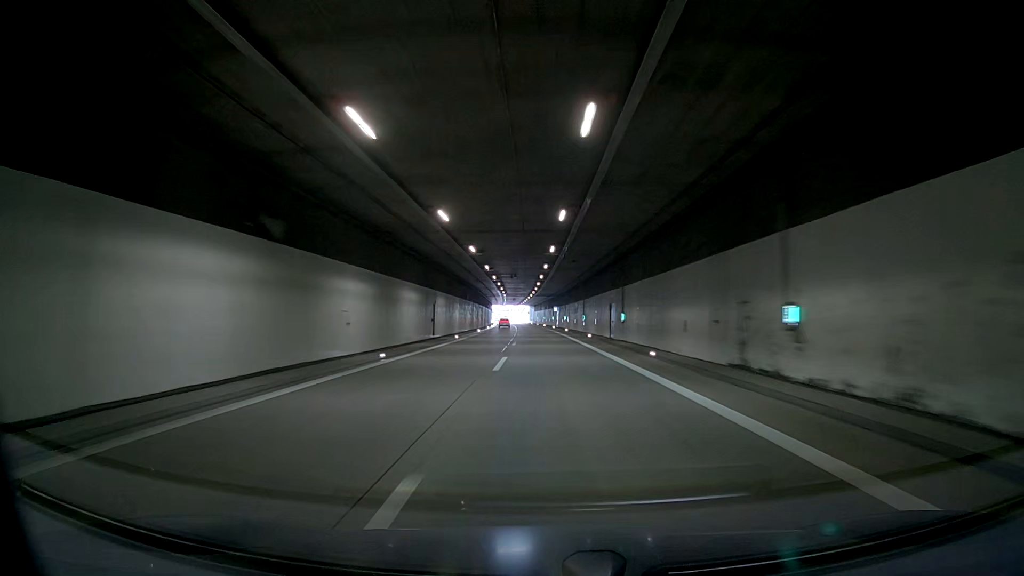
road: motorway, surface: asphalt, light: Day
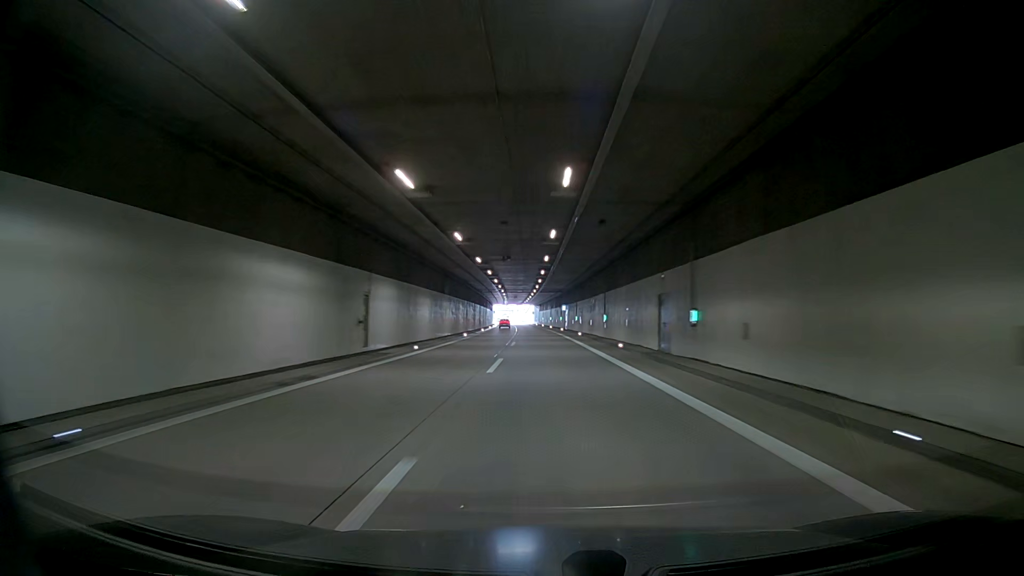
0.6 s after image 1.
(0.0, +17.2) m; 0°
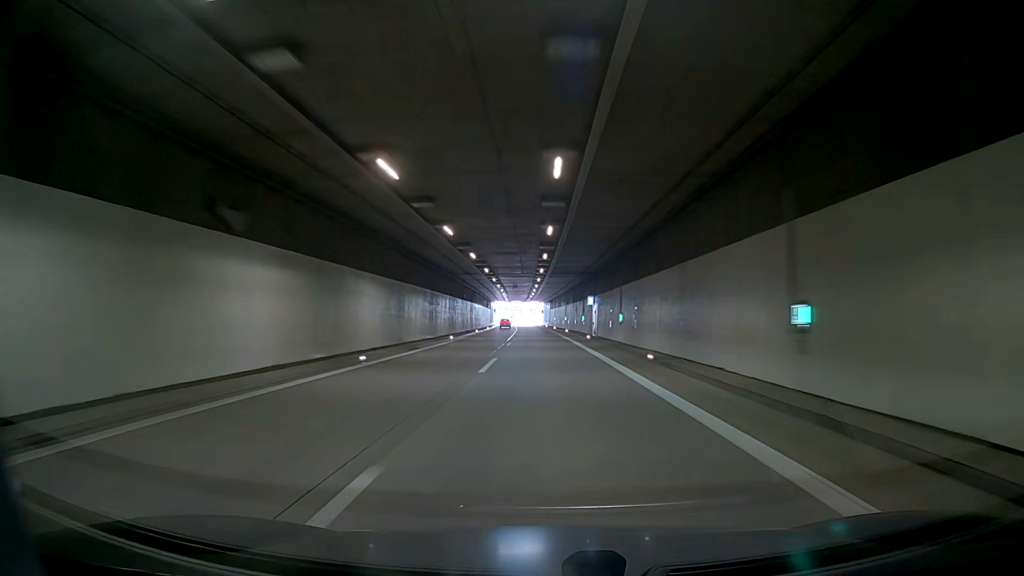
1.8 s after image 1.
(0.0, +34.3) m; 0°
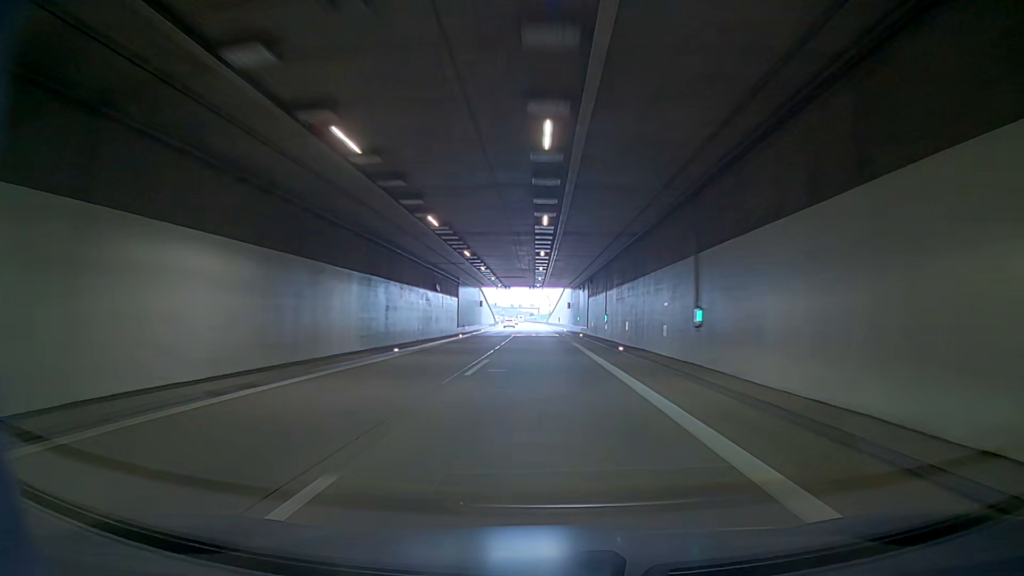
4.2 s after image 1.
(0.0, +68.6) m; 0°
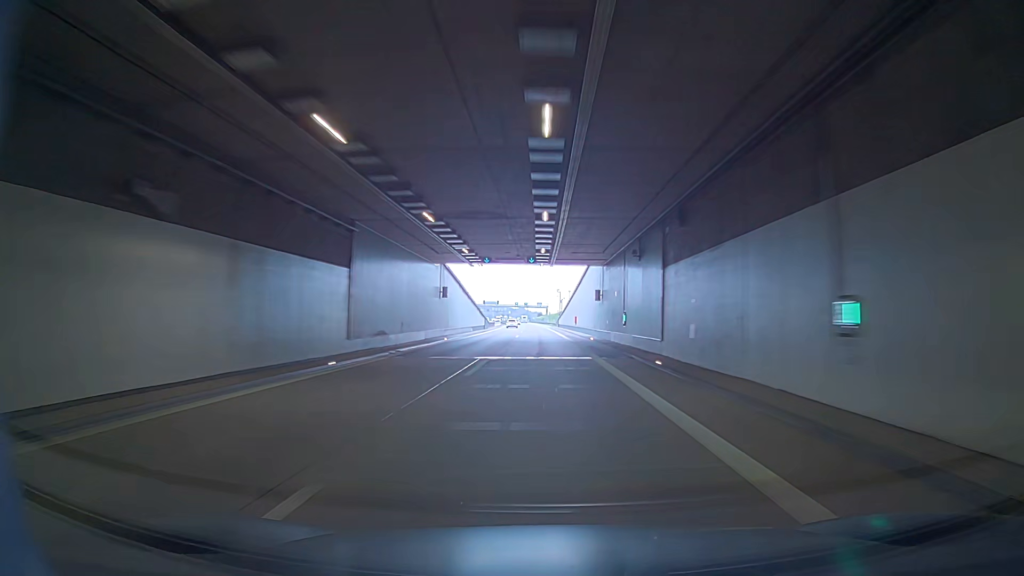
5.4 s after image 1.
(0.0, +34.4) m; 0°
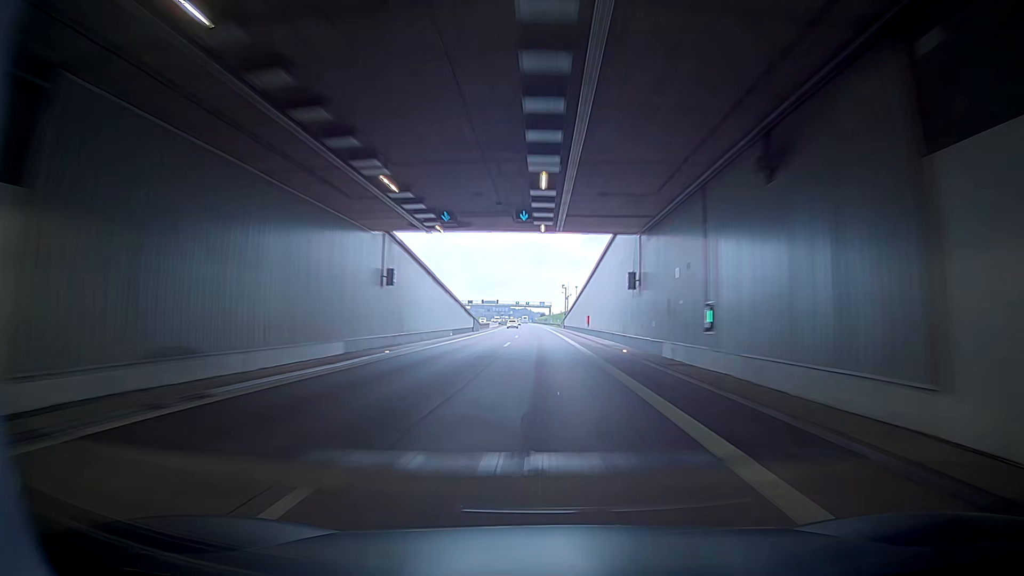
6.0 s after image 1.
(0.0, +17.3) m; 0°
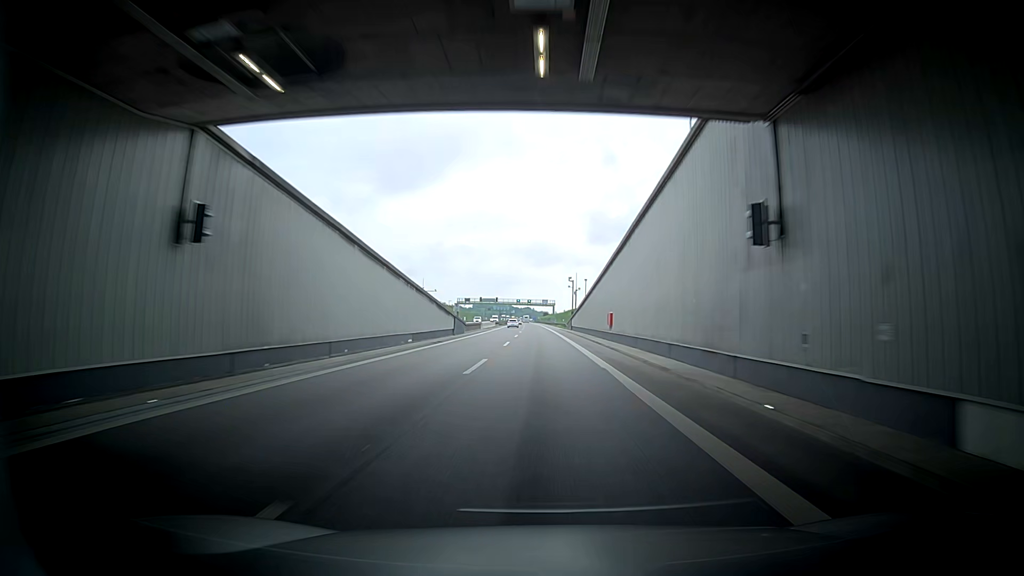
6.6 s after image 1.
(0.0, +17.3) m; 0°
